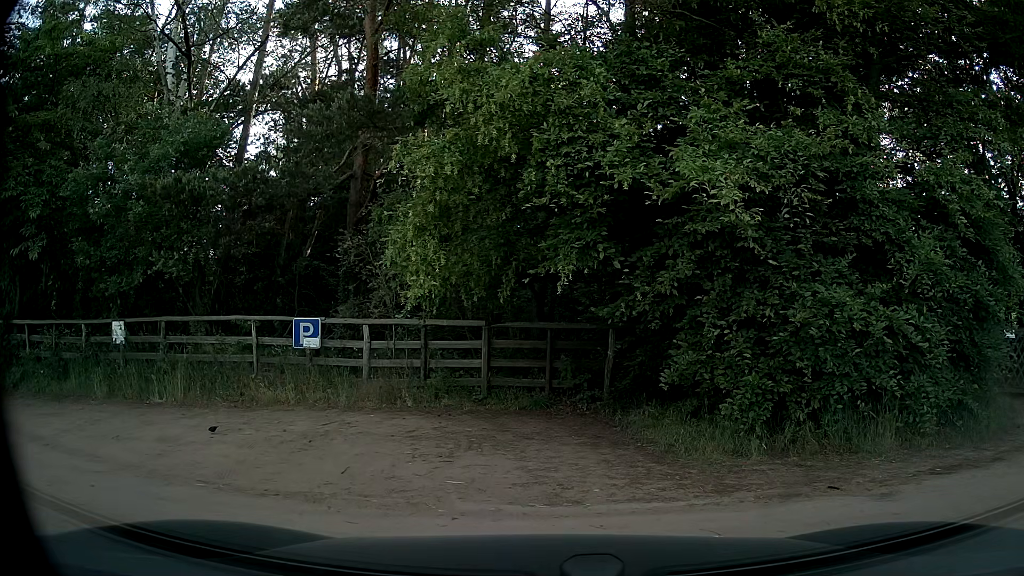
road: secondary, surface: asphalt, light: Day
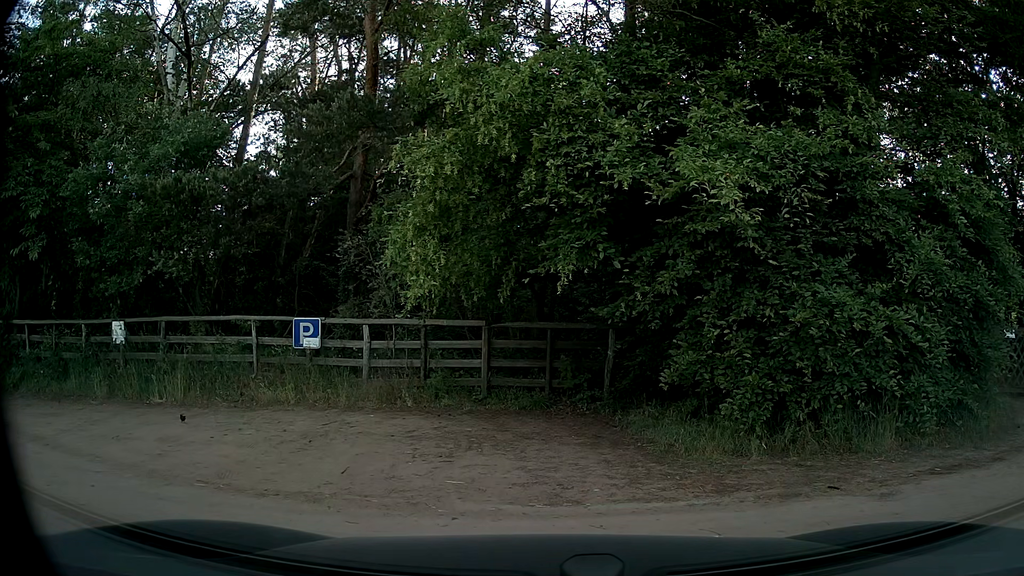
(0.0, 0.0) m; 0°
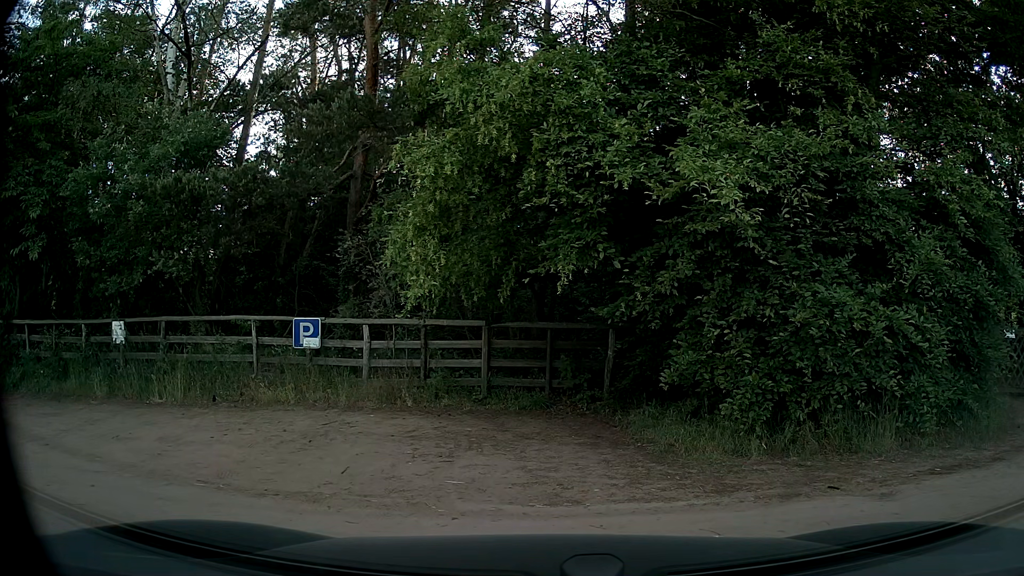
(0.0, 0.0) m; 0°
